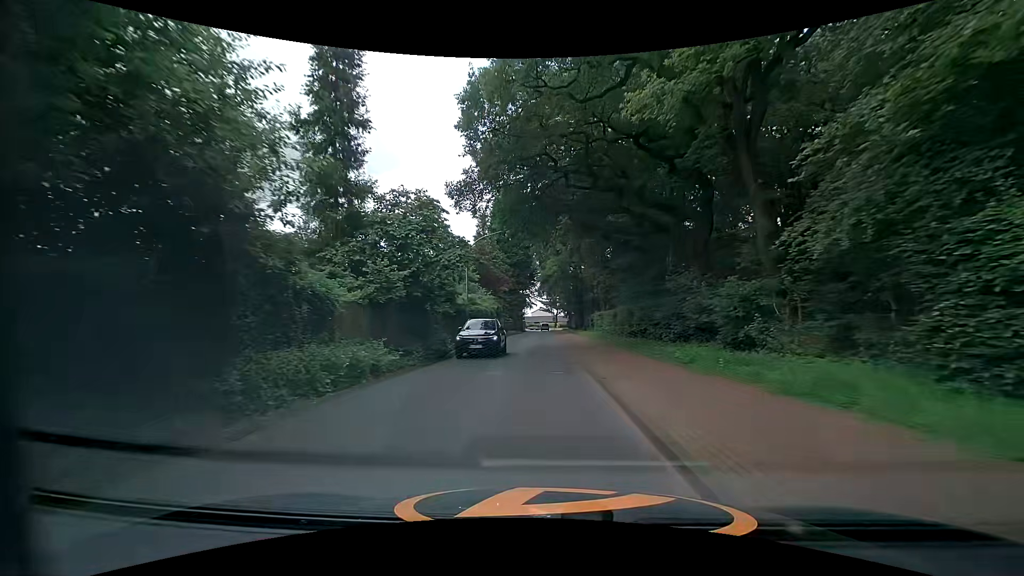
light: Day
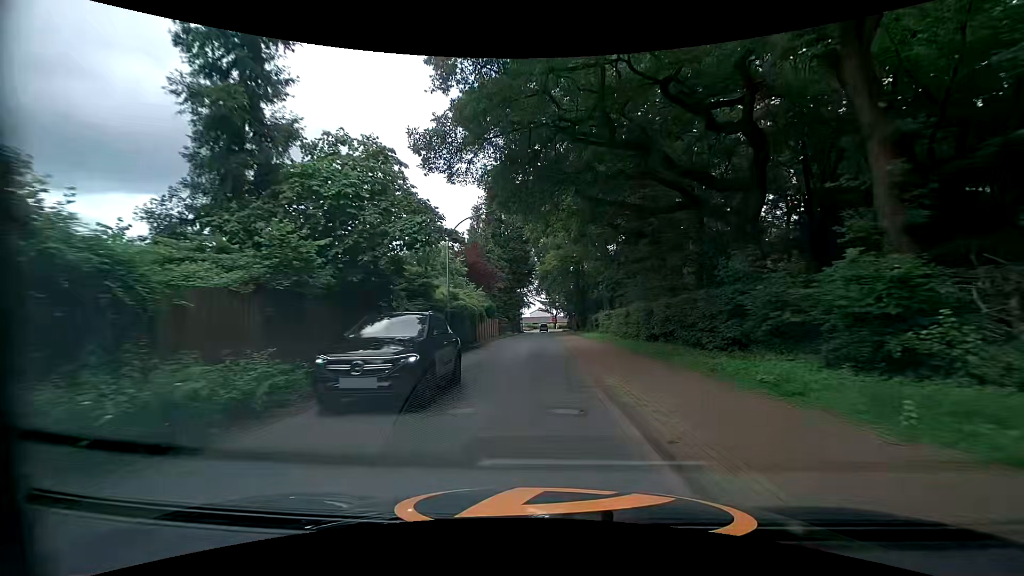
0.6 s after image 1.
(0.0, +6.0) m; 0°
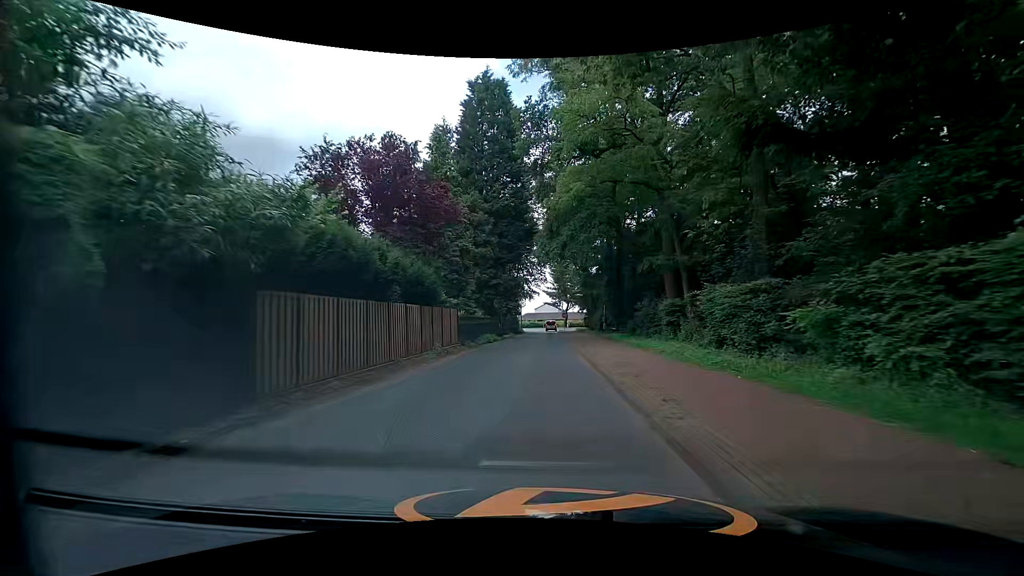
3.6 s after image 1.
(-0.1, +29.6) m; -1°
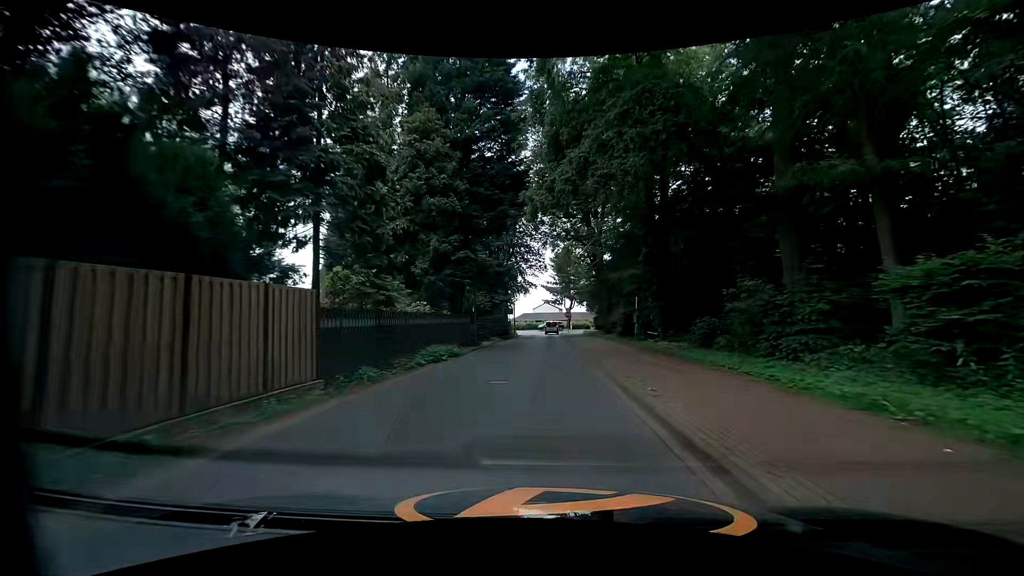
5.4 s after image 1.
(0.0, +16.5) m; +1°
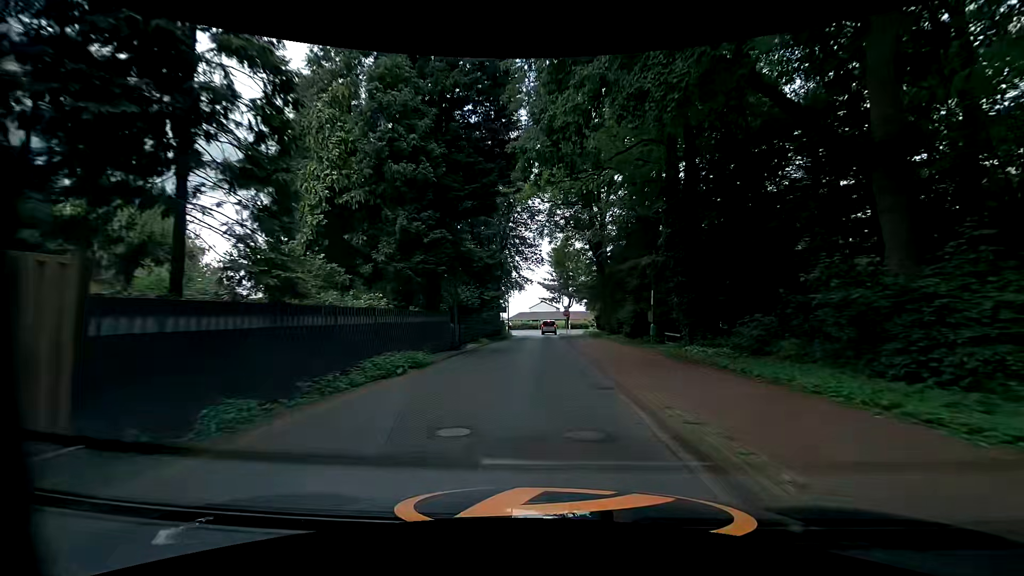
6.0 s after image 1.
(-0.1, +5.3) m; -1°
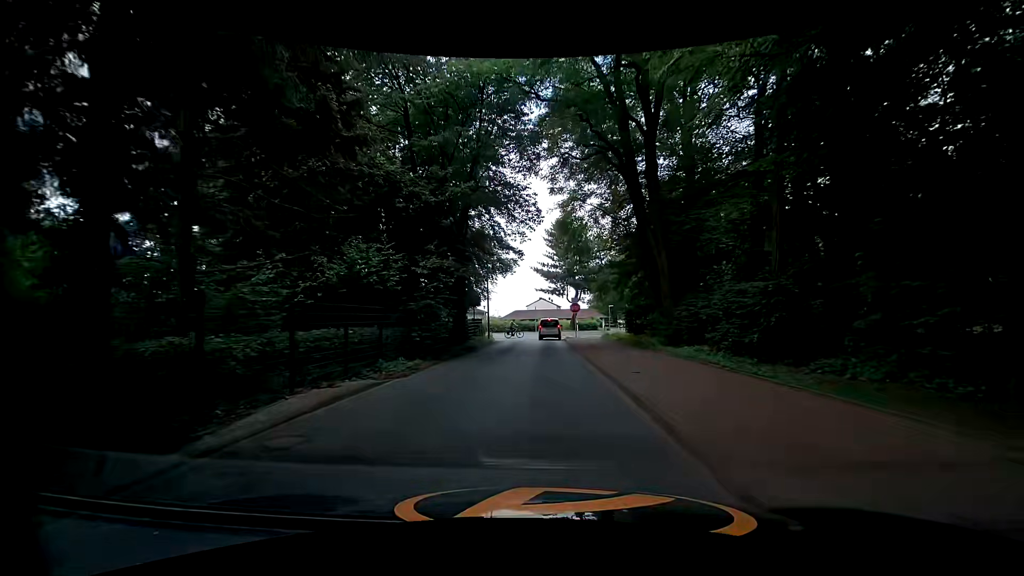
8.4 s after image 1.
(+0.5, +20.0) m; +2°
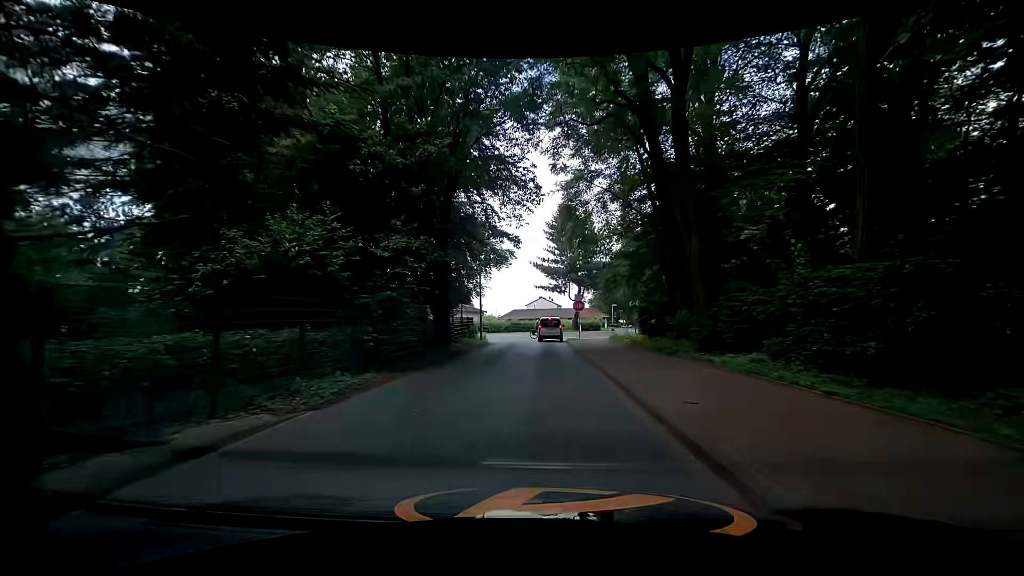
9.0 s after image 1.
(-0.1, +4.6) m; -1°
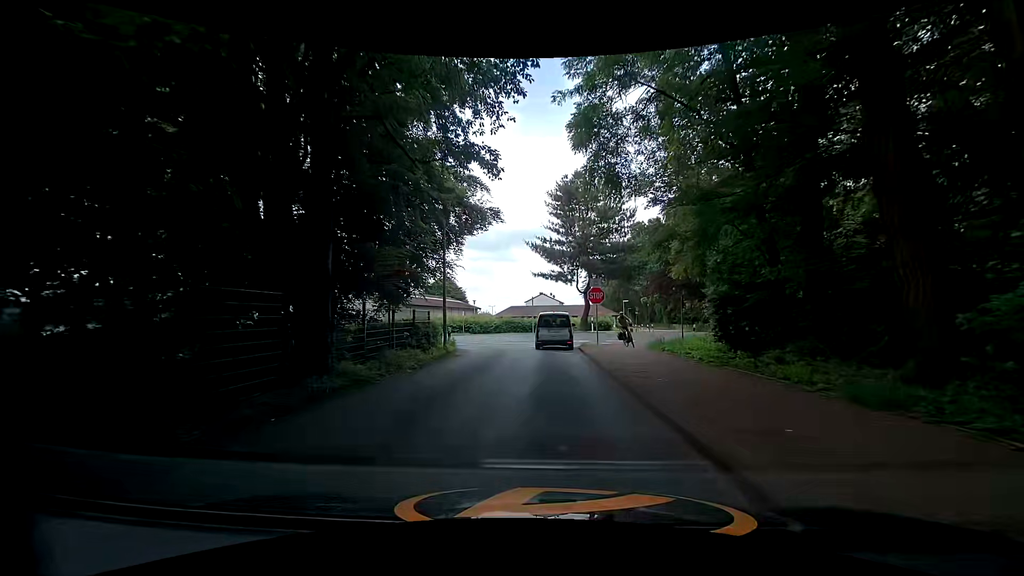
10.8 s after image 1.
(-0.1, +12.5) m; +1°
